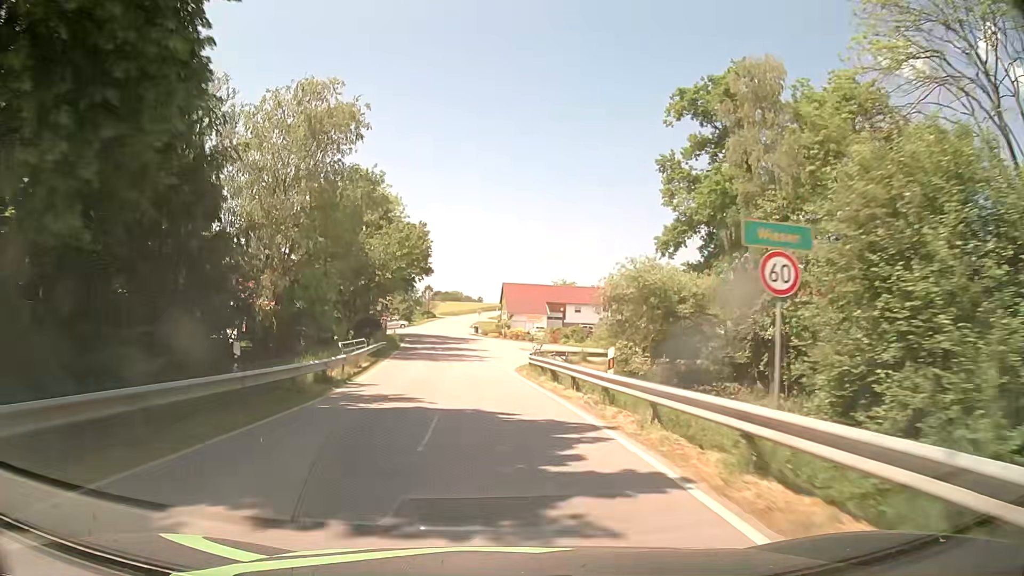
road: tertiary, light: Day
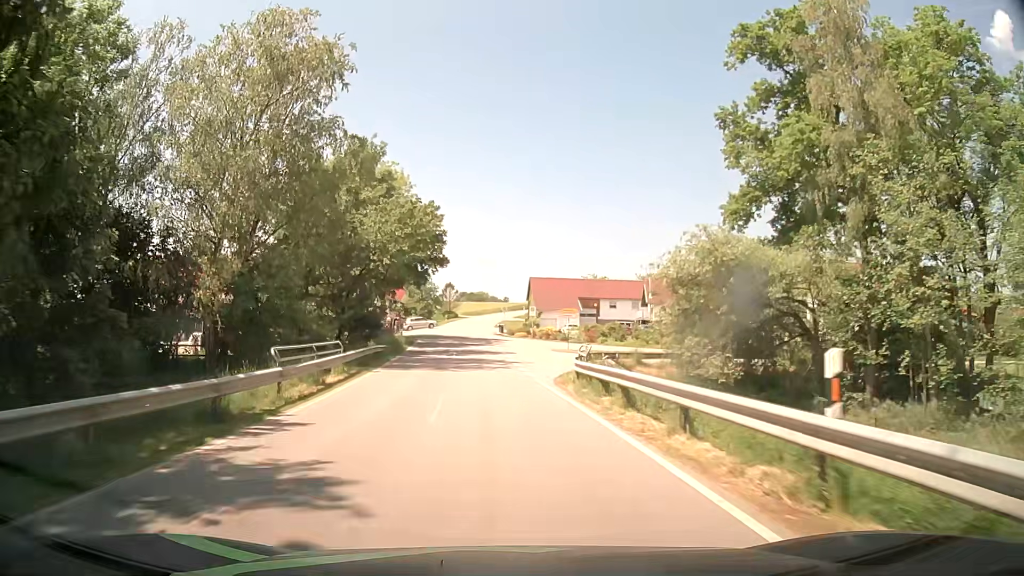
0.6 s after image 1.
(-0.2, +9.5) m; -2°
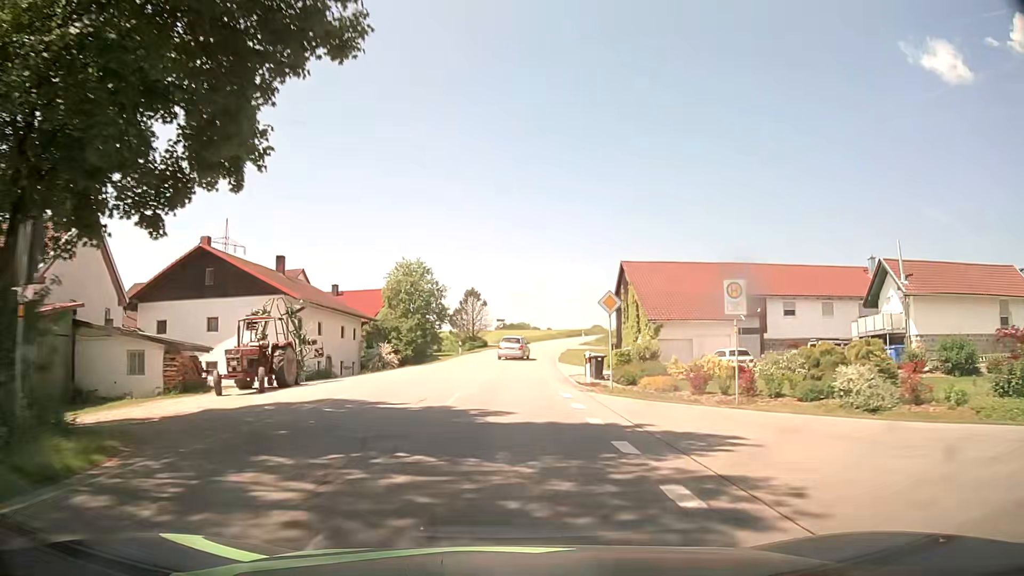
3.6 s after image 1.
(-2.8, +47.9) m; -4°
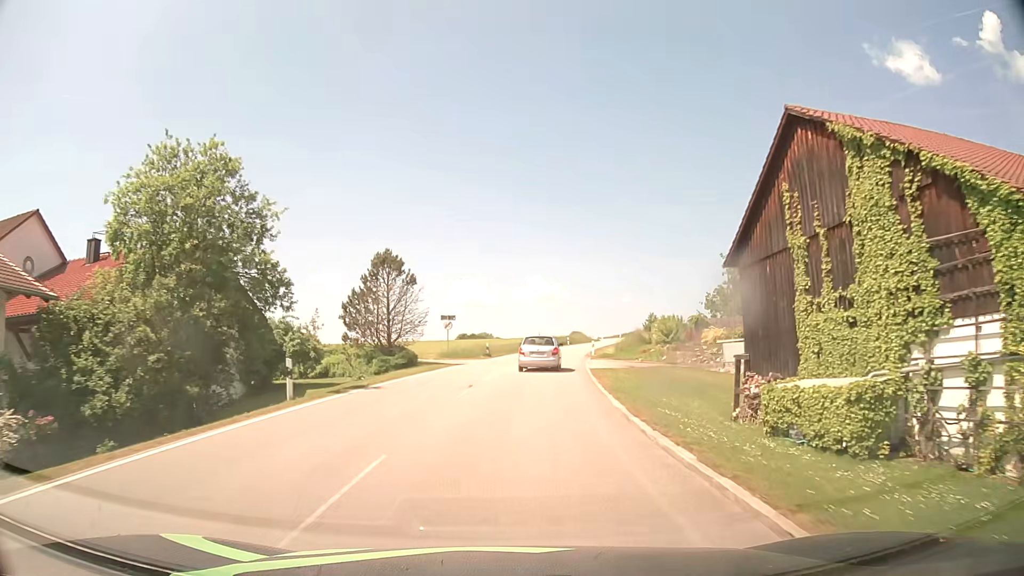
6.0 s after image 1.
(+0.4, +34.5) m; +3°
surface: asphalt
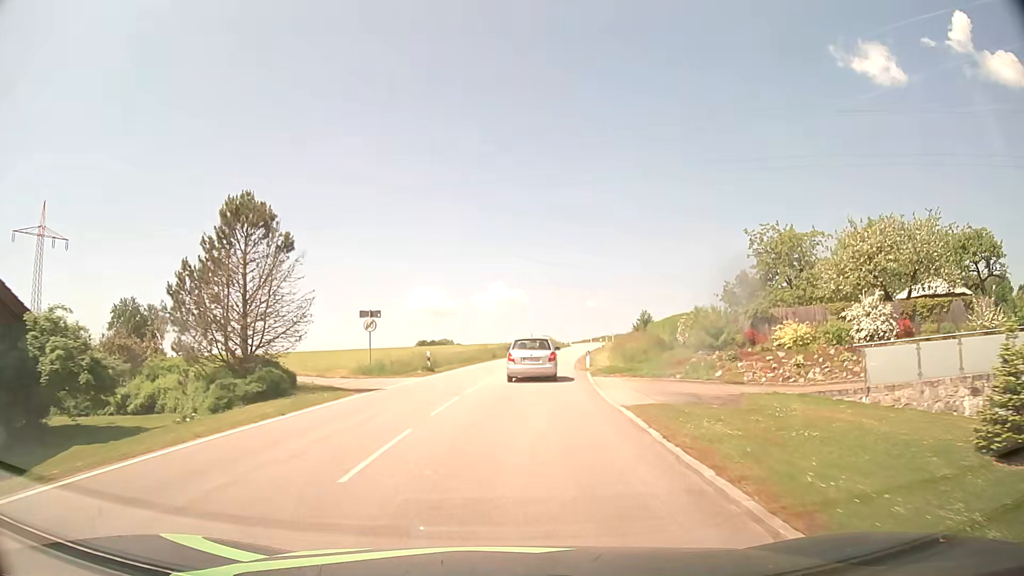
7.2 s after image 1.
(+0.4, +15.5) m; +3°
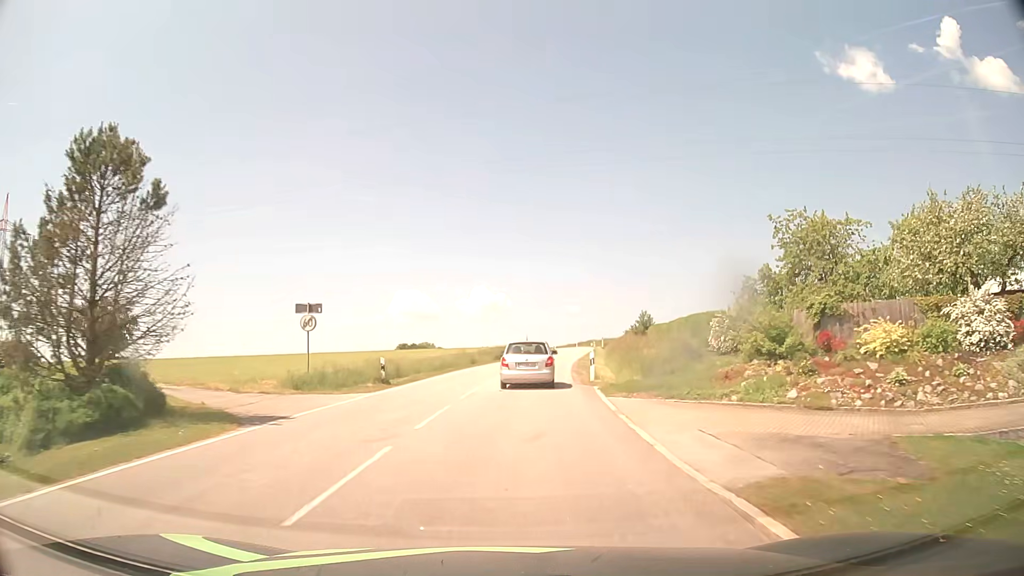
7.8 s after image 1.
(+0.1, +7.4) m; +2°
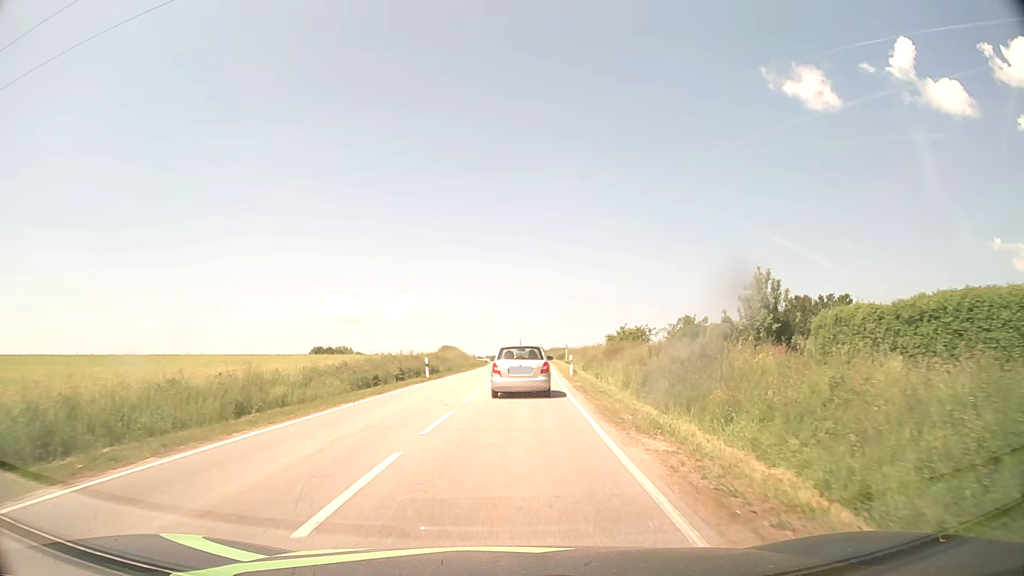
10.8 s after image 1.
(+1.9, +36.2) m; +6°
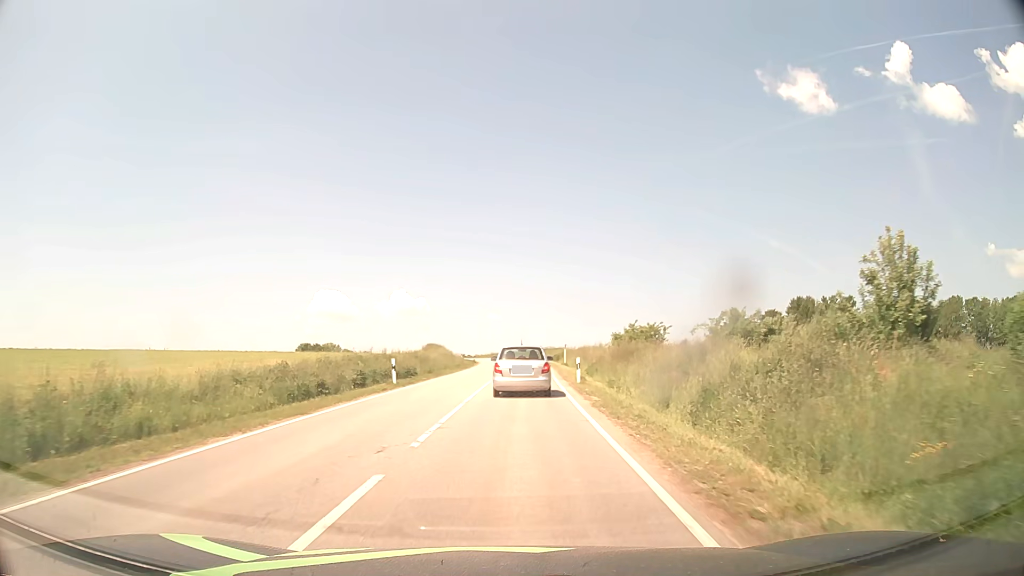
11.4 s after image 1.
(+0.1, +7.6) m; +1°
(0, +10) (0, +20) (+1, +30) (+1, +40) (+1, +50) (+2, +60) (+2, +70) (+1, +80) (+1, +90) (-1, +100) m
